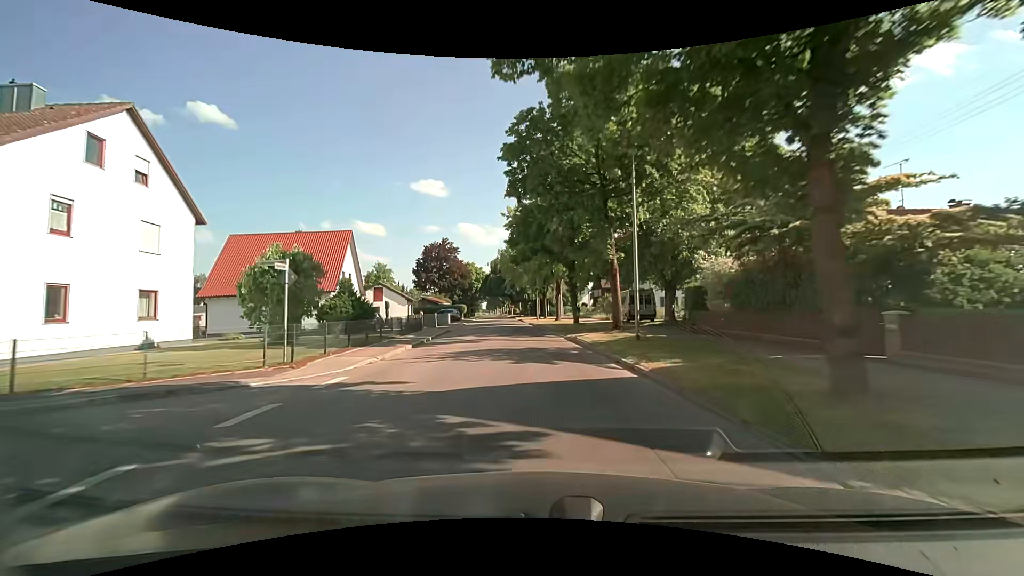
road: tertiary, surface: asphalt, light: Day
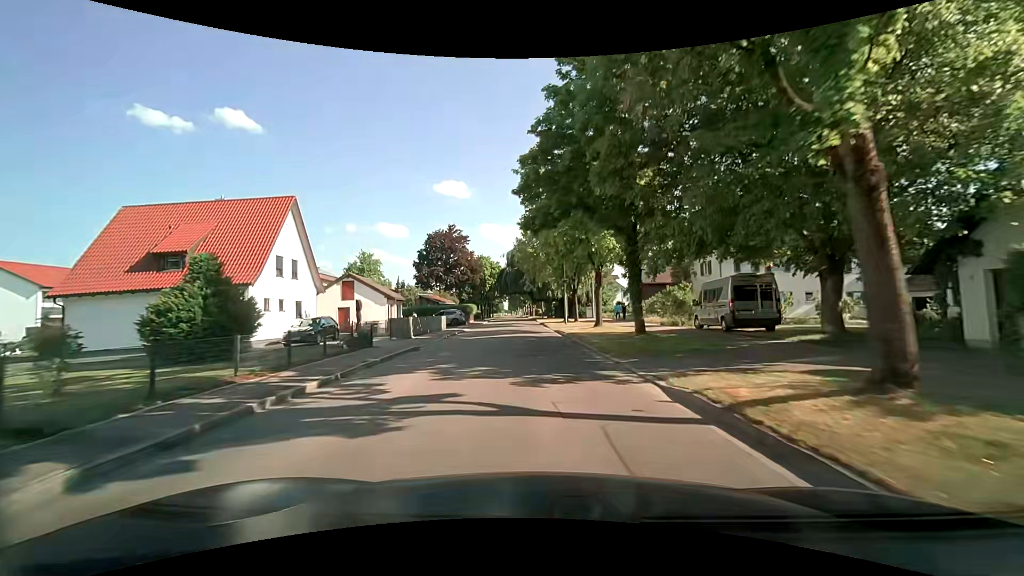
(-0.4, +15.2) m; -2°
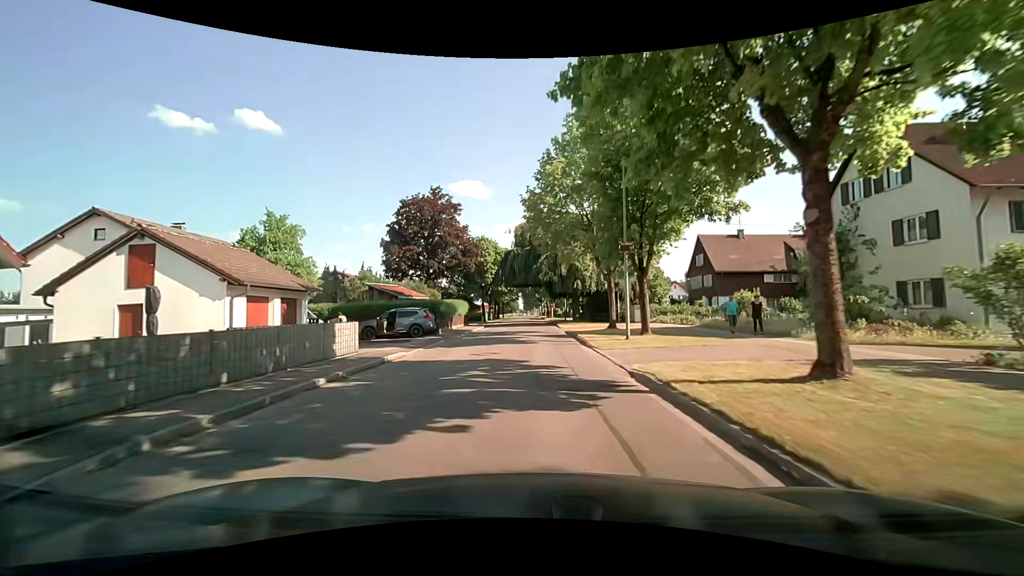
(-0.8, +22.8) m; -2°
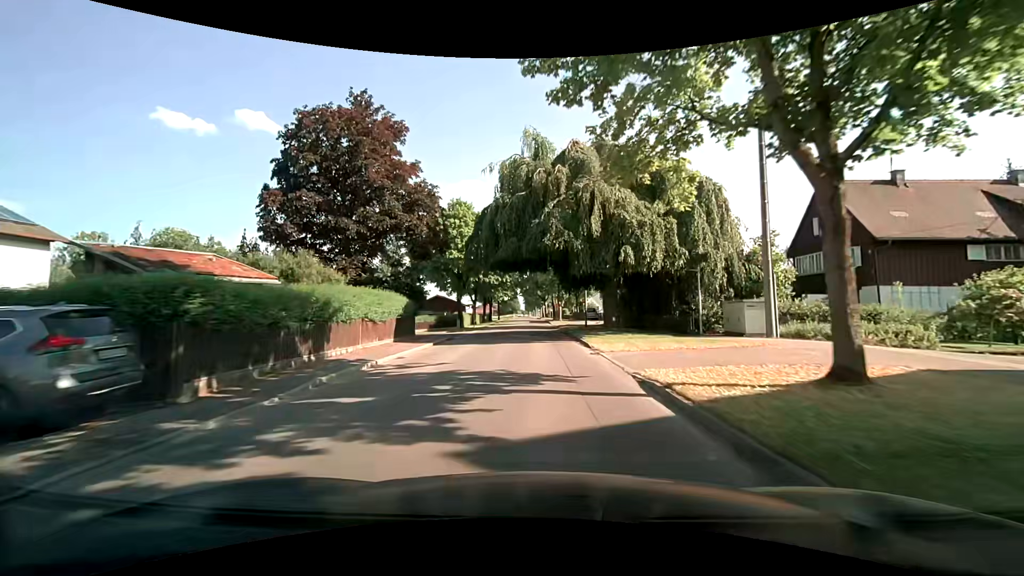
(-0.2, +22.9) m; -1°
(0, +10) (0, +20) (0, +30) (0, +40) (0, +50) (-1, +60) (-1, +70) (-1, +80) (-1, +90) (-1, +100) m
